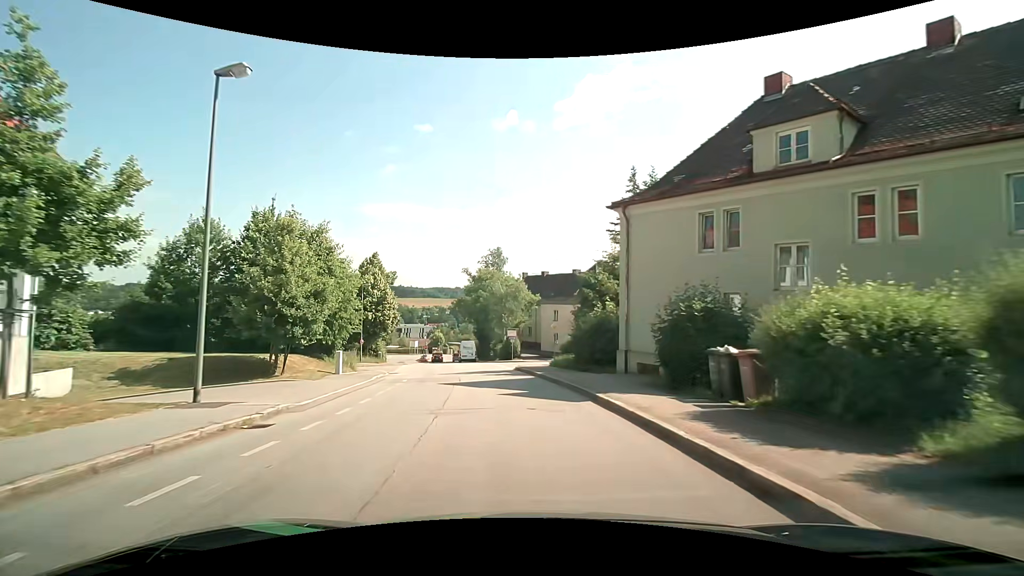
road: residential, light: Day
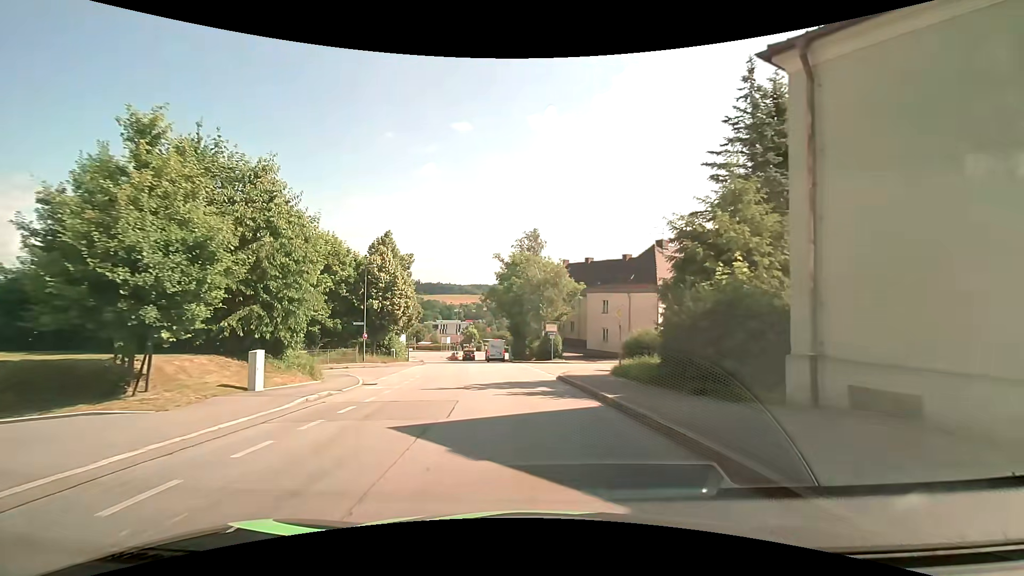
(-0.5, +10.5) m; -4°
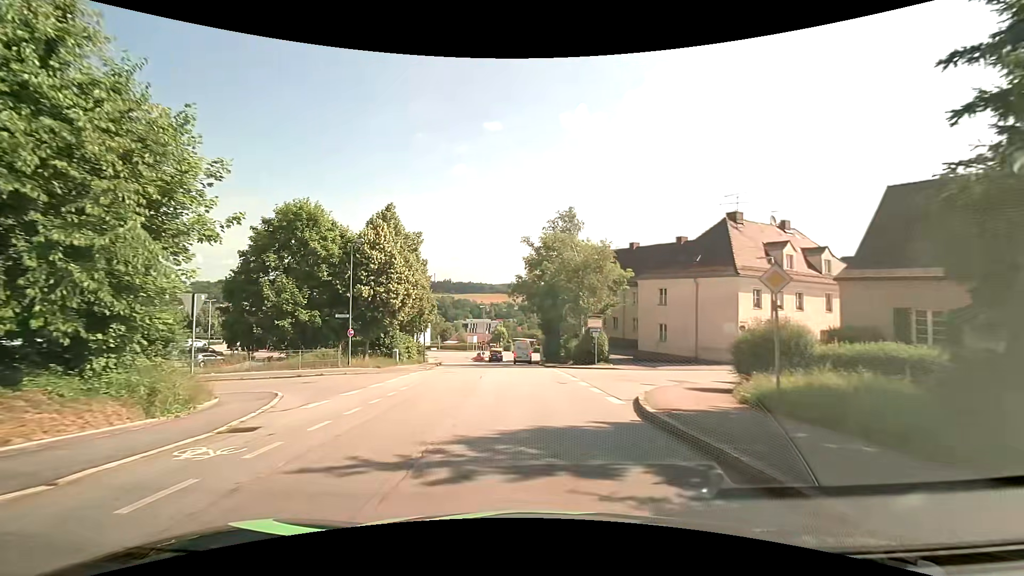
(-0.4, +10.0) m; -4°
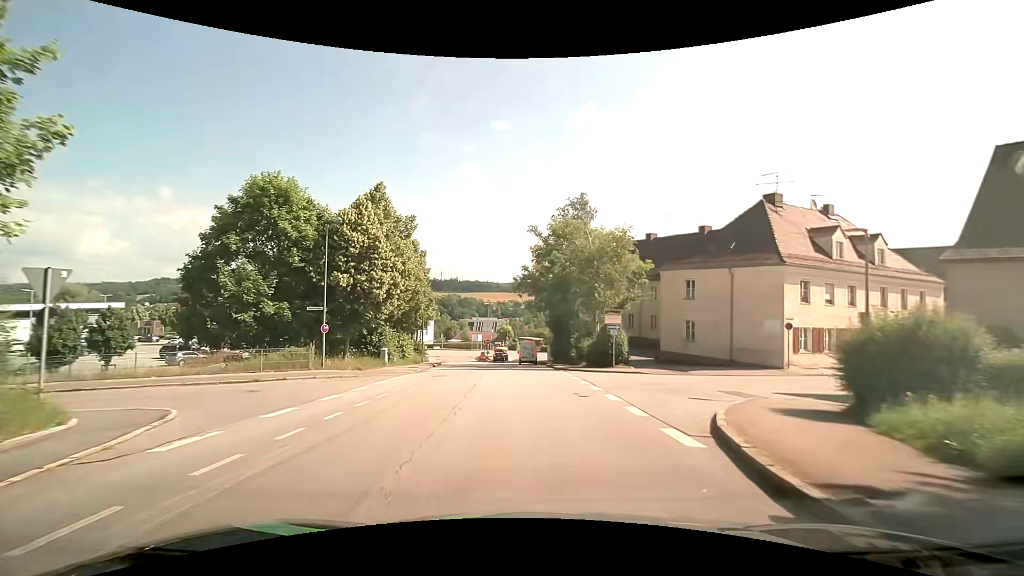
(0.0, +4.9) m; 0°
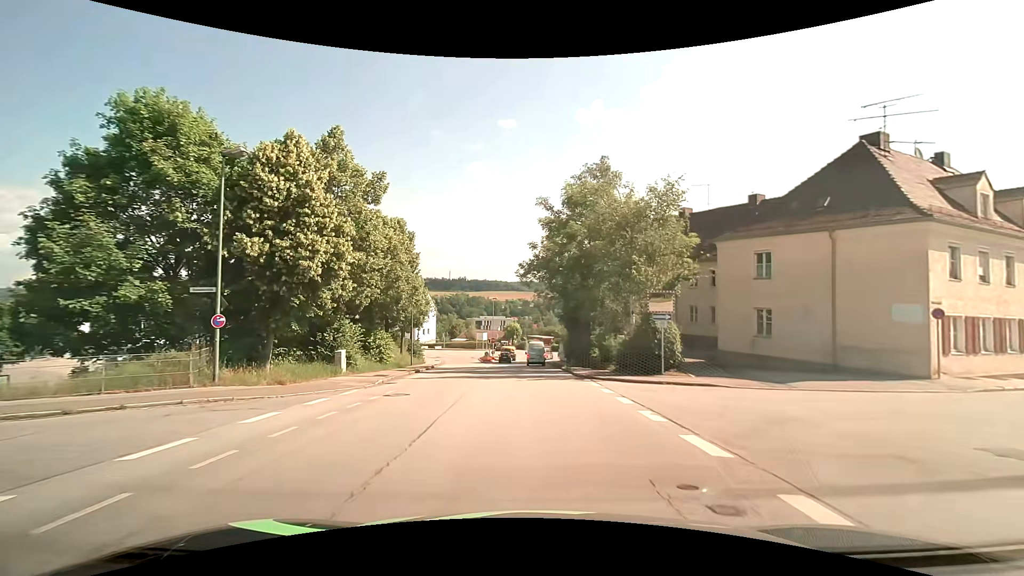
(-0.1, +9.4) m; -1°
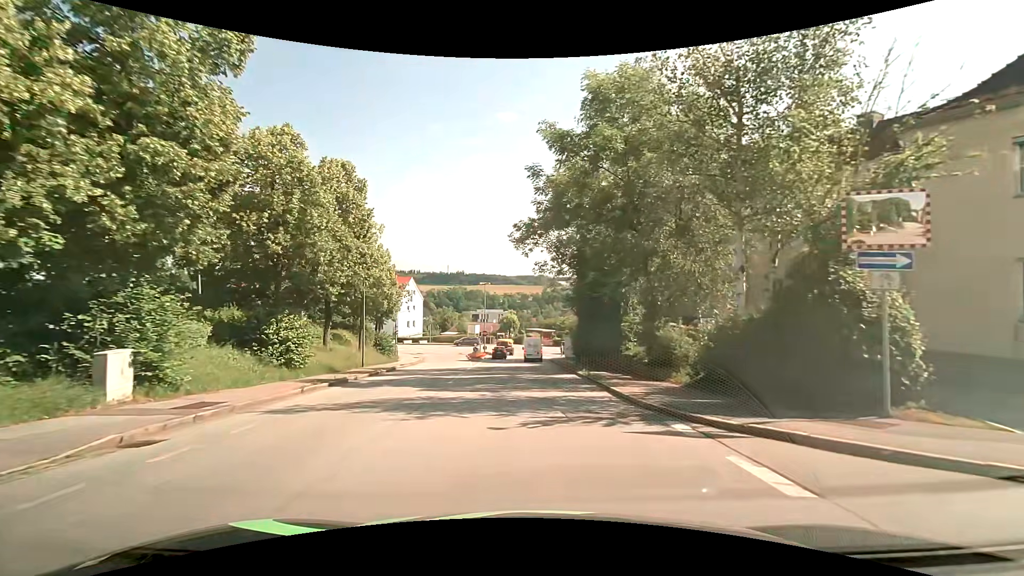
(-0.1, +13.6) m; 0°
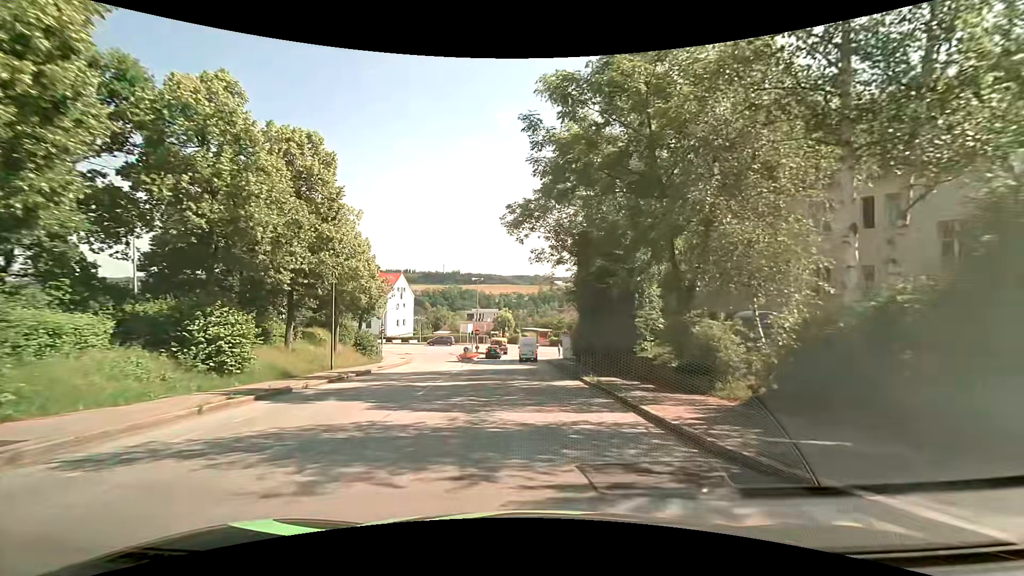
(0.0, +4.6) m; +1°
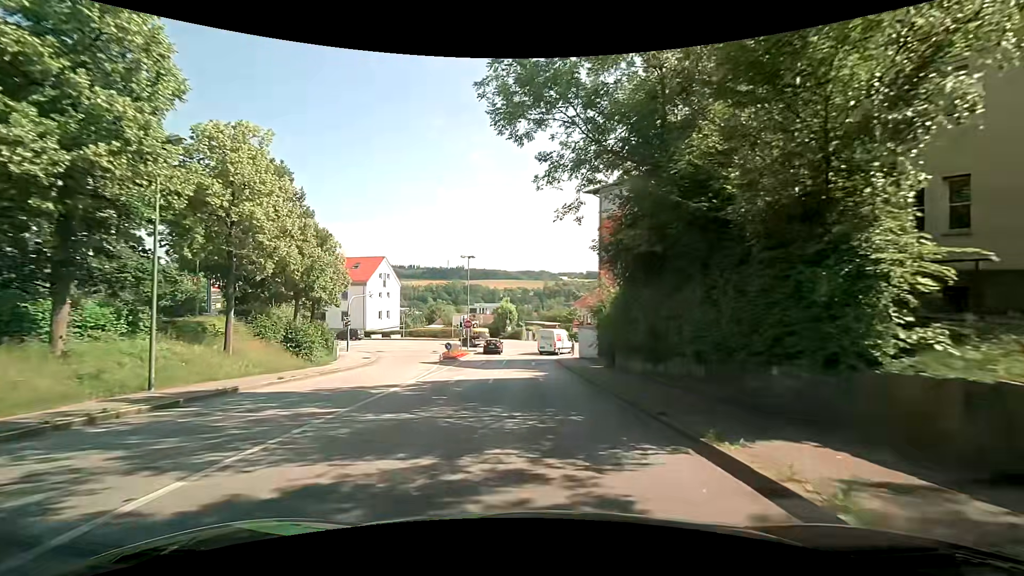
(0.0, +14.6) m; 0°
(0, +10) (0, +20) (-1, +30) (-1, +40) (0, +50) (+4, +59) (+13, +63) (+23, +65) (+32, +67) (+42, +70) m
